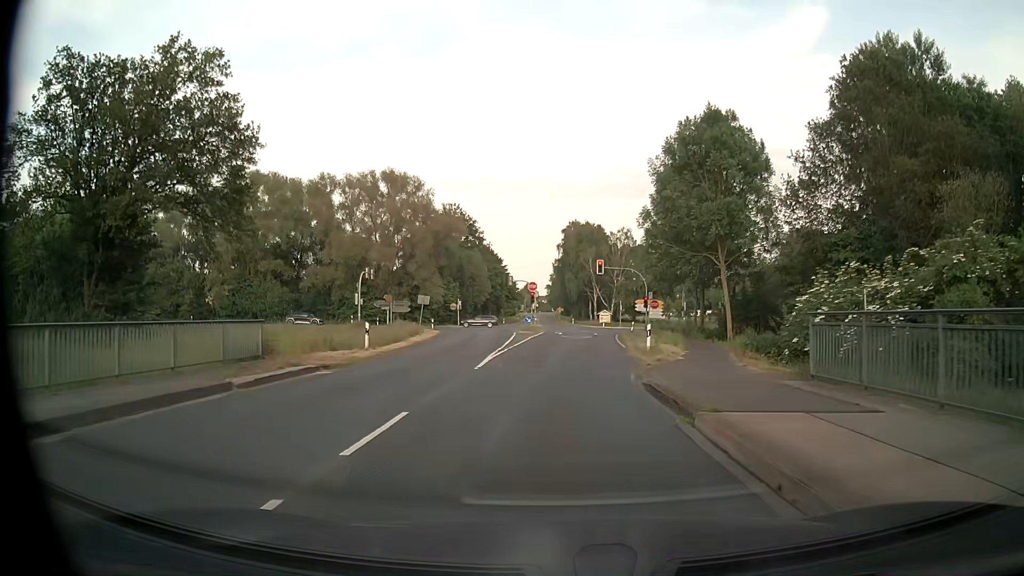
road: secondary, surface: asphalt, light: Day
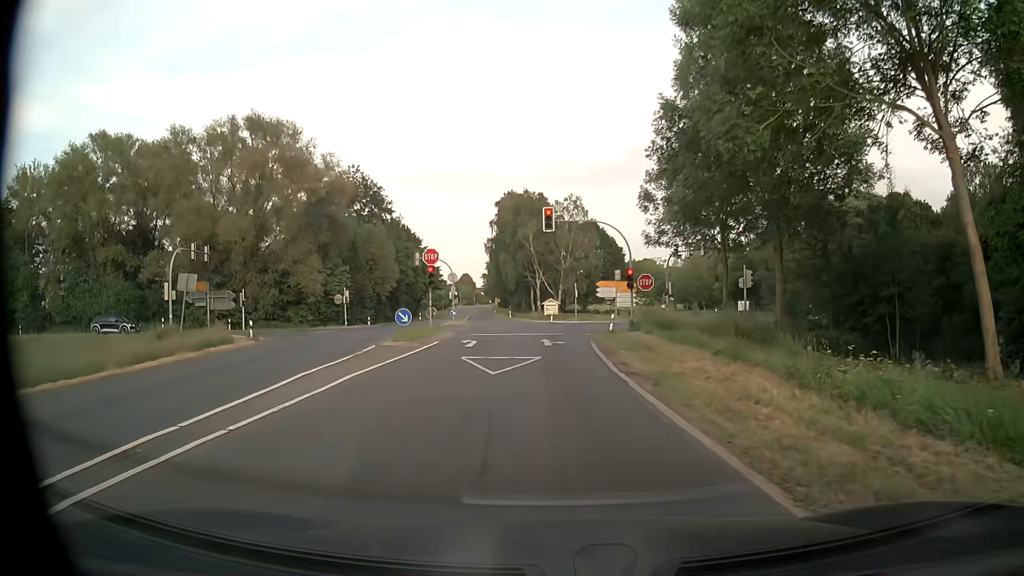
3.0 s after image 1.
(+1.1, +27.6) m; +5°
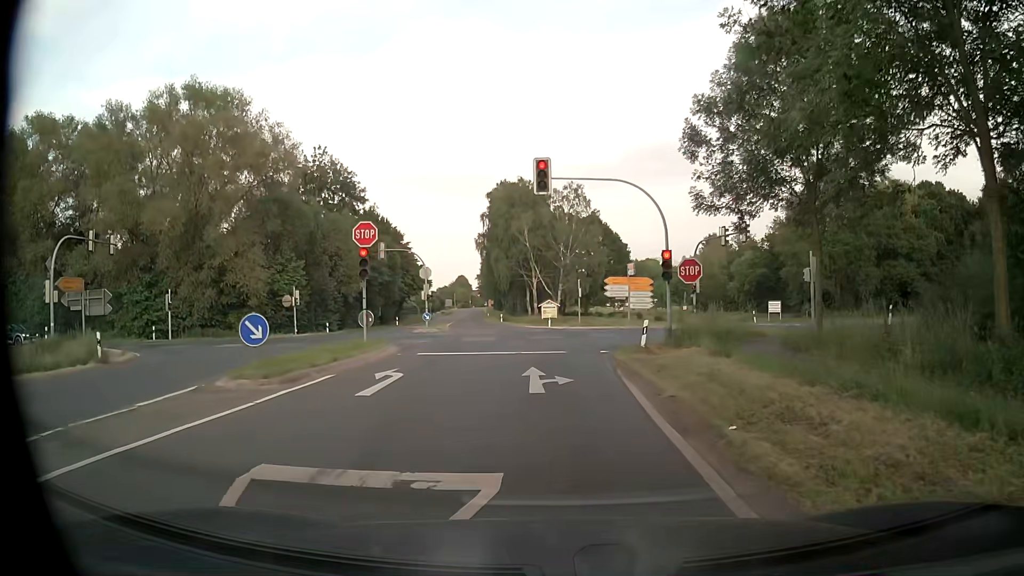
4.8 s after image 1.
(0.0, +12.5) m; -1°
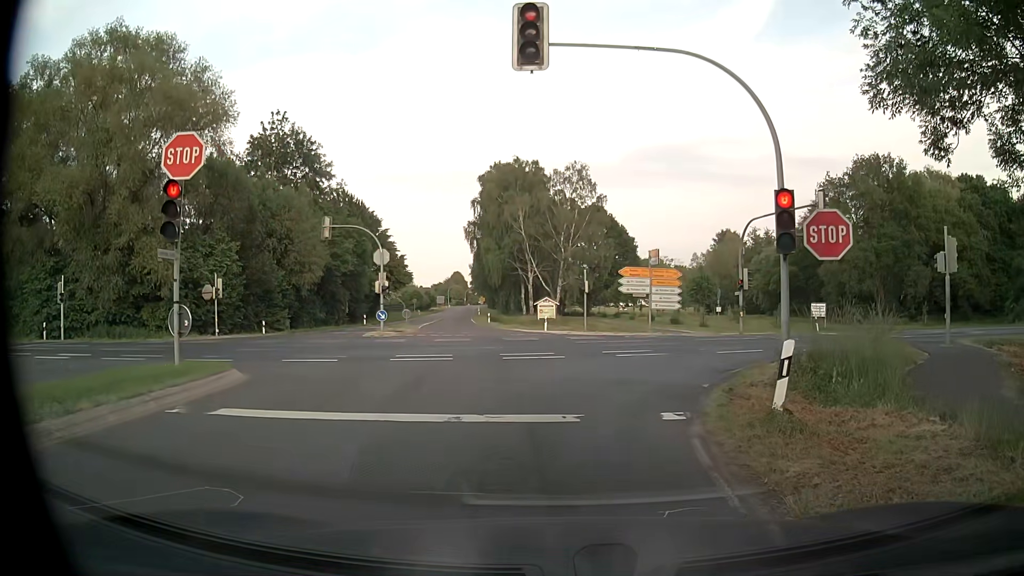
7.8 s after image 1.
(+0.2, +12.3) m; +2°
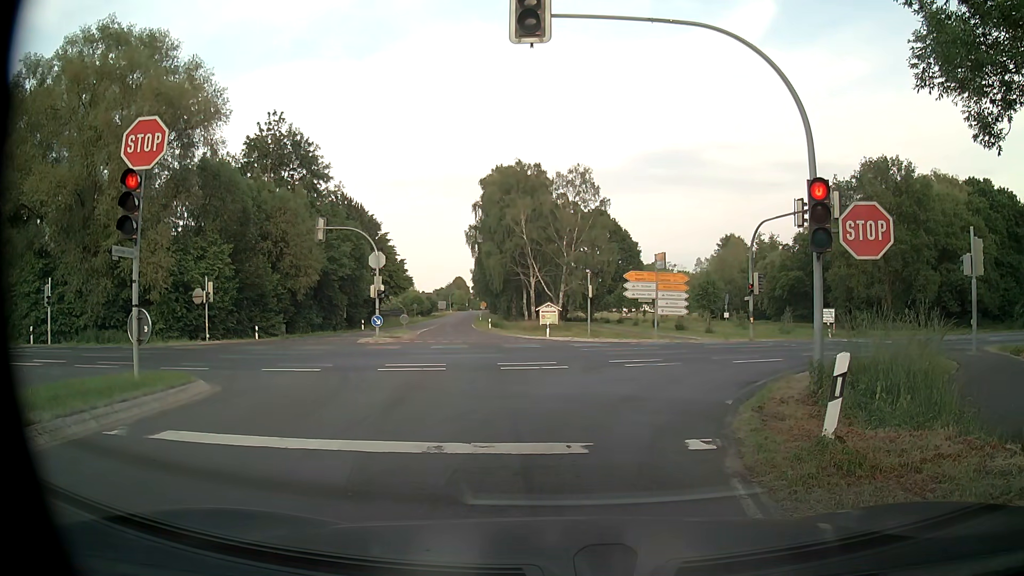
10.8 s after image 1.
(0.0, +1.4) m; 0°
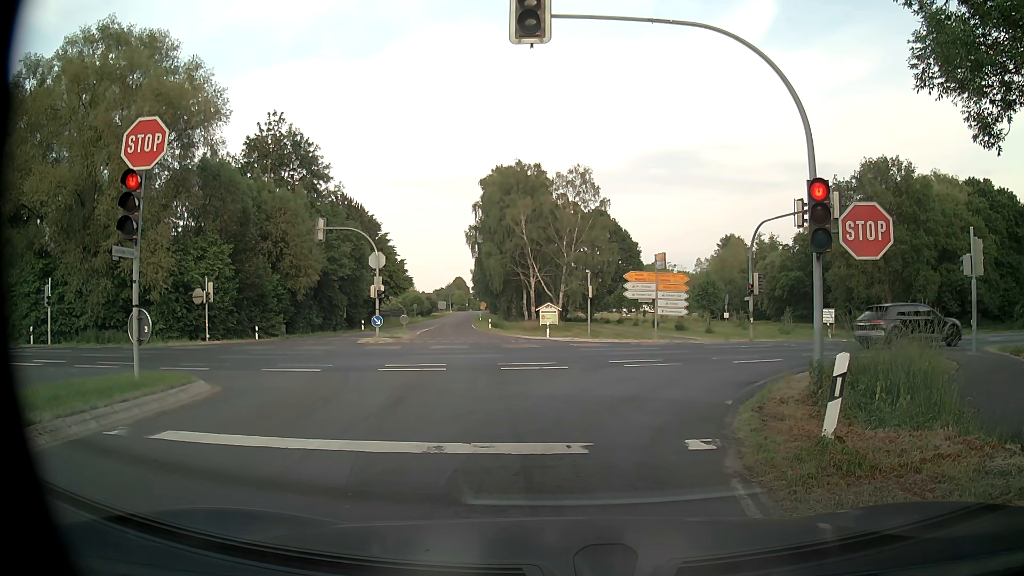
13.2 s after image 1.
(0.0, +0.1) m; 0°
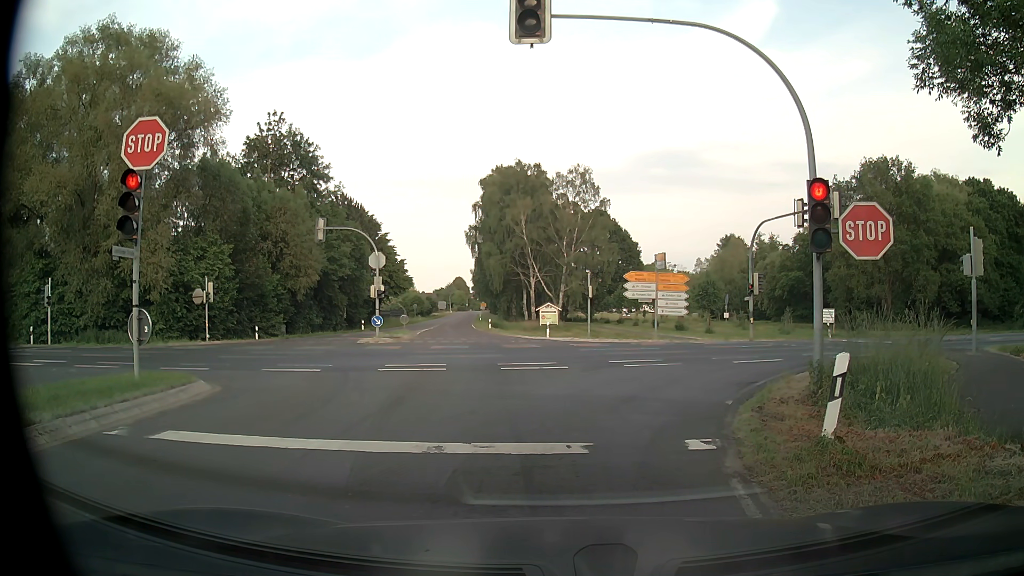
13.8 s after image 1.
(0.0, 0.0) m; 0°
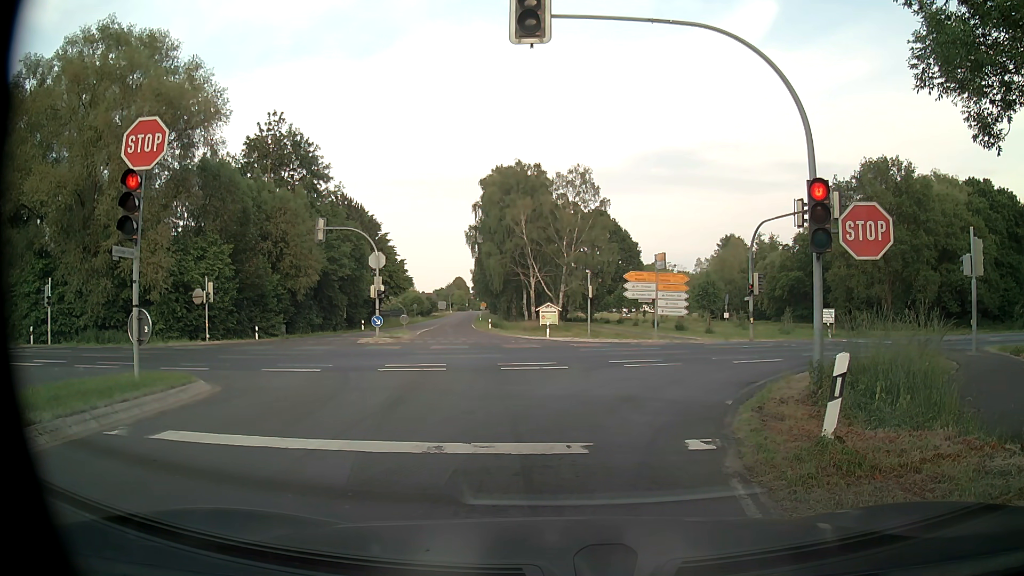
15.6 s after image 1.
(0.0, 0.0) m; 0°
